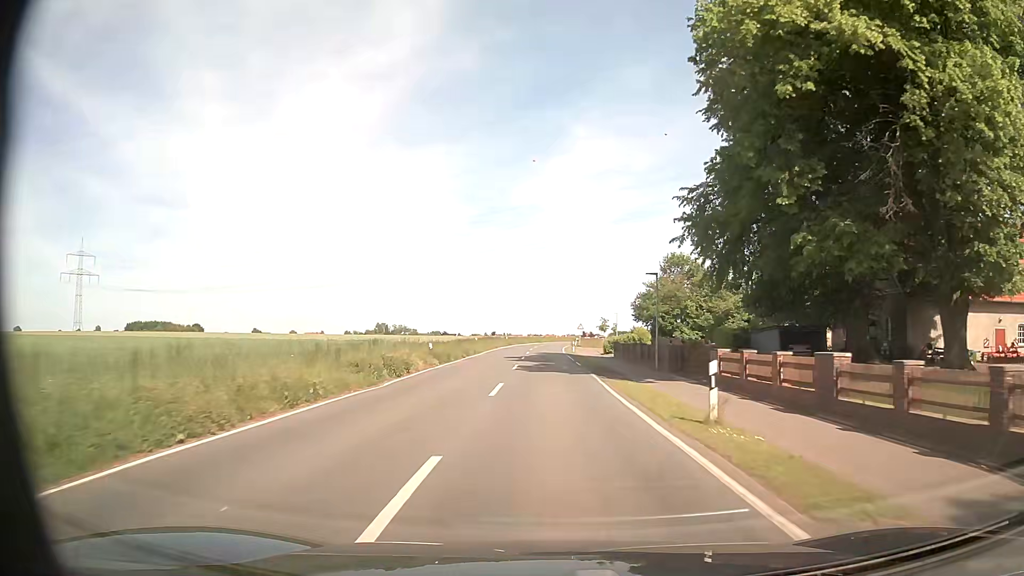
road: secondary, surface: asphalt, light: Day
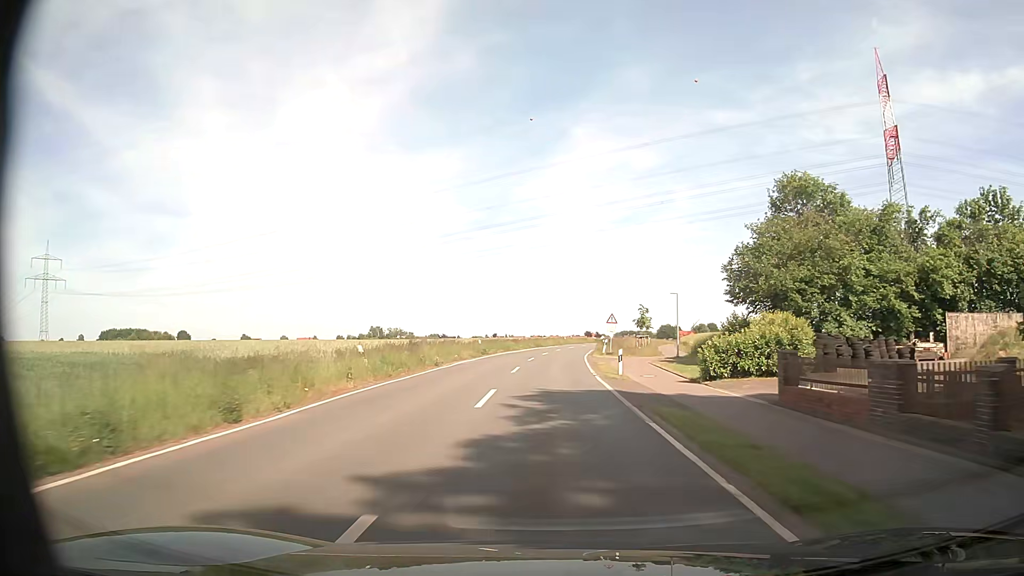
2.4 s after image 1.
(-0.2, +38.0) m; 0°
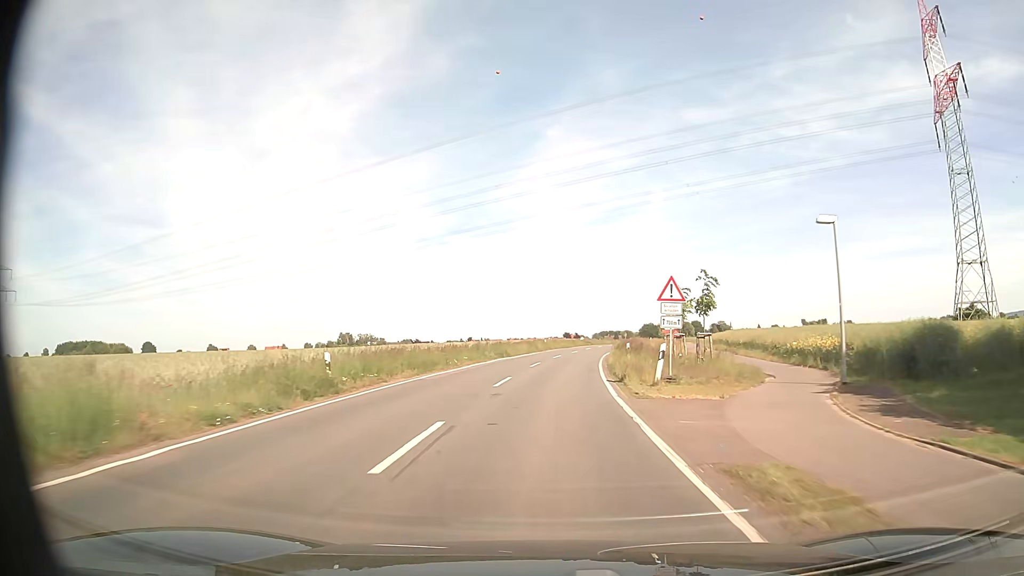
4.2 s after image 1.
(+0.1, +29.8) m; +1°
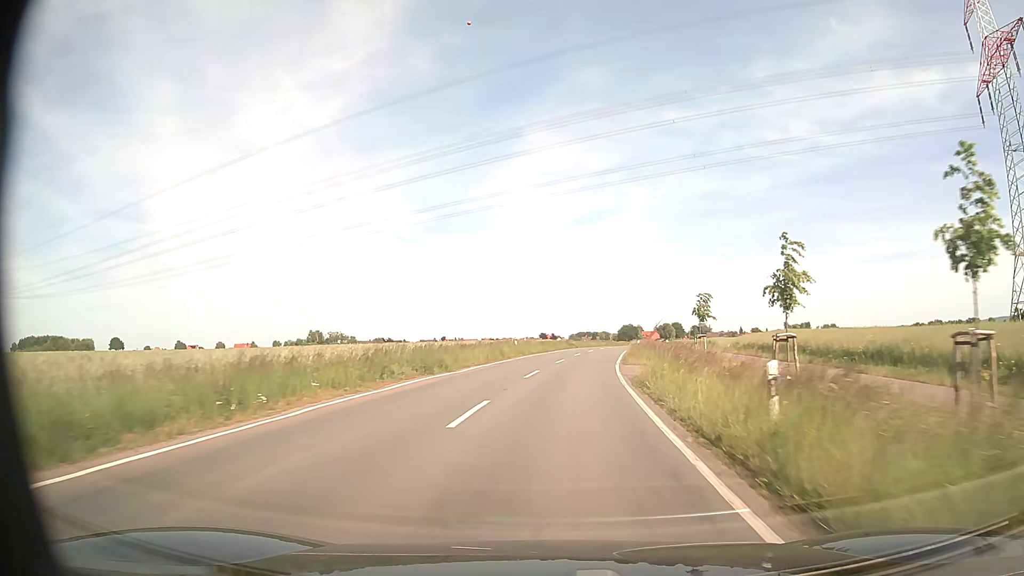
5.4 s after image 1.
(+0.2, +20.4) m; +2°
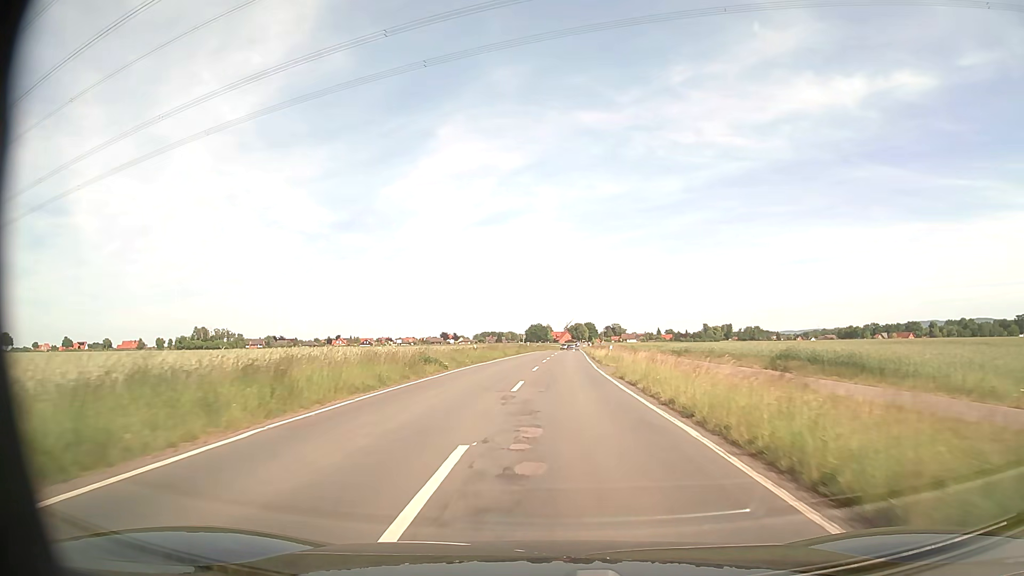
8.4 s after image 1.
(+3.7, +52.6) m; +8°
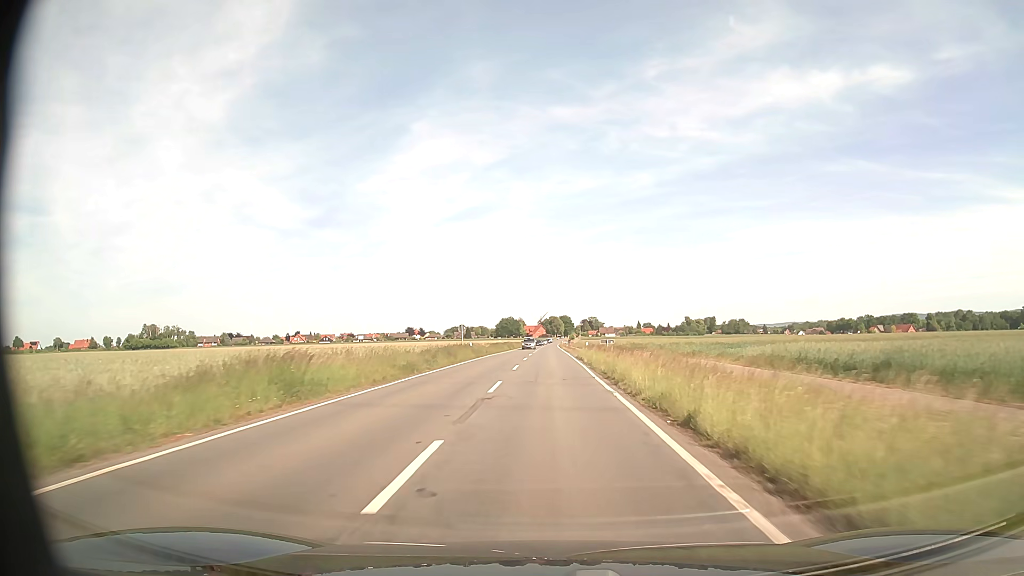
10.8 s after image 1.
(+1.3, +42.7) m; +2°
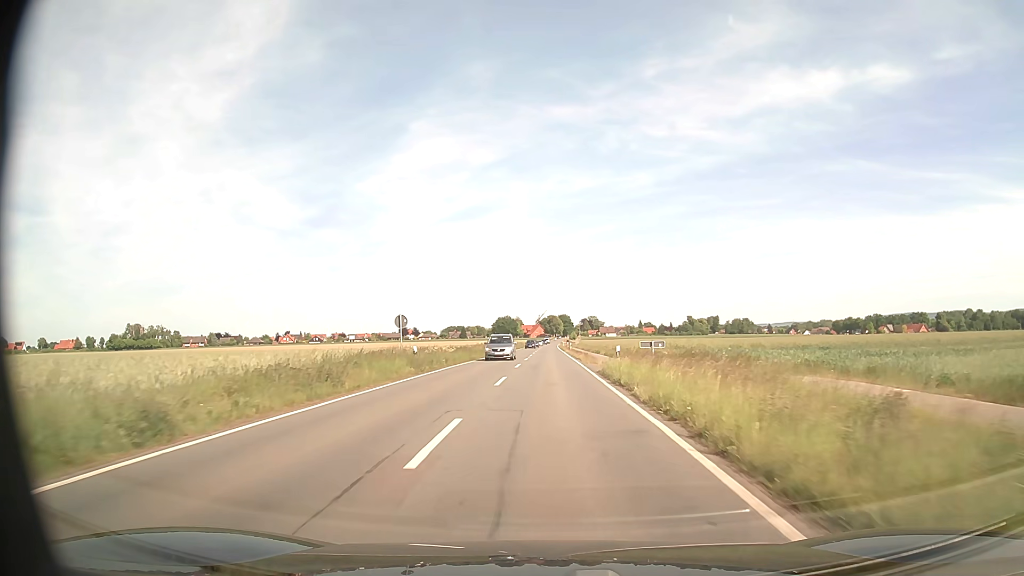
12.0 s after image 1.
(0.0, +21.3) m; 0°
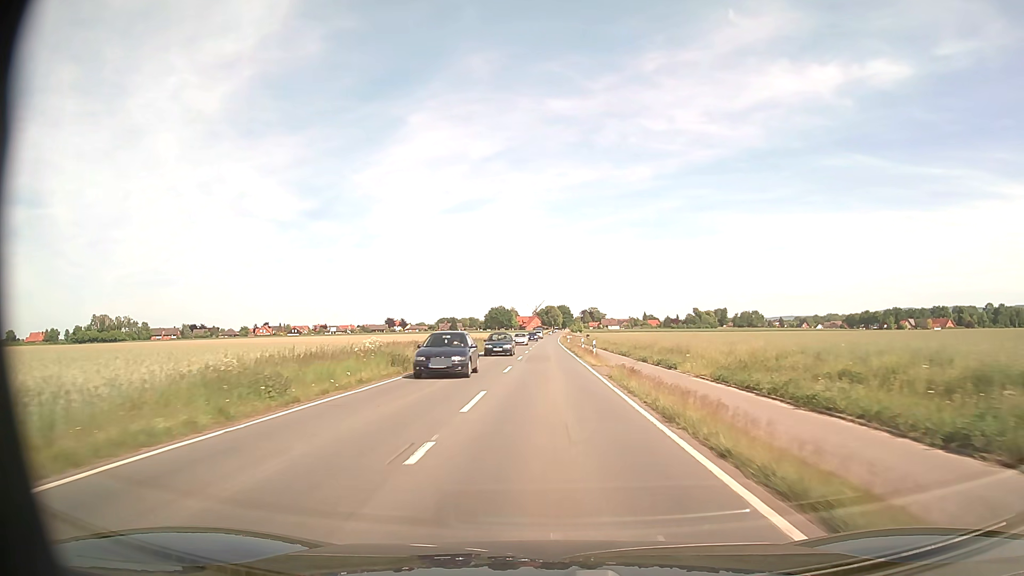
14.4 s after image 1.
(0.0, +42.4) m; 0°
(0, +10) (0, +20) (0, +30) (0, +40) (0, +50) (0, +60) (0, +70) (0, +80) (0, +90) (0, +100) m
